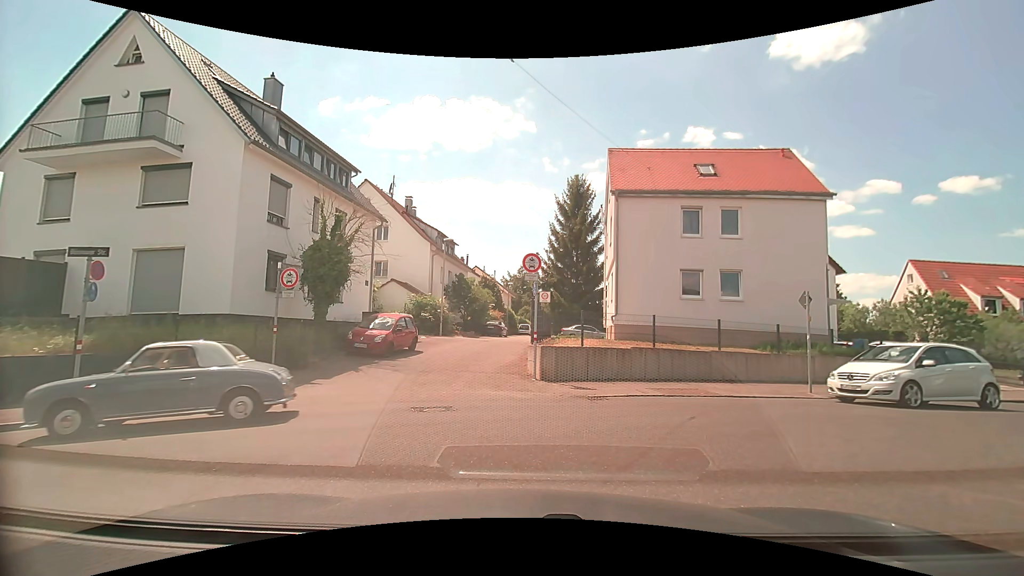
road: residential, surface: asphalt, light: Day
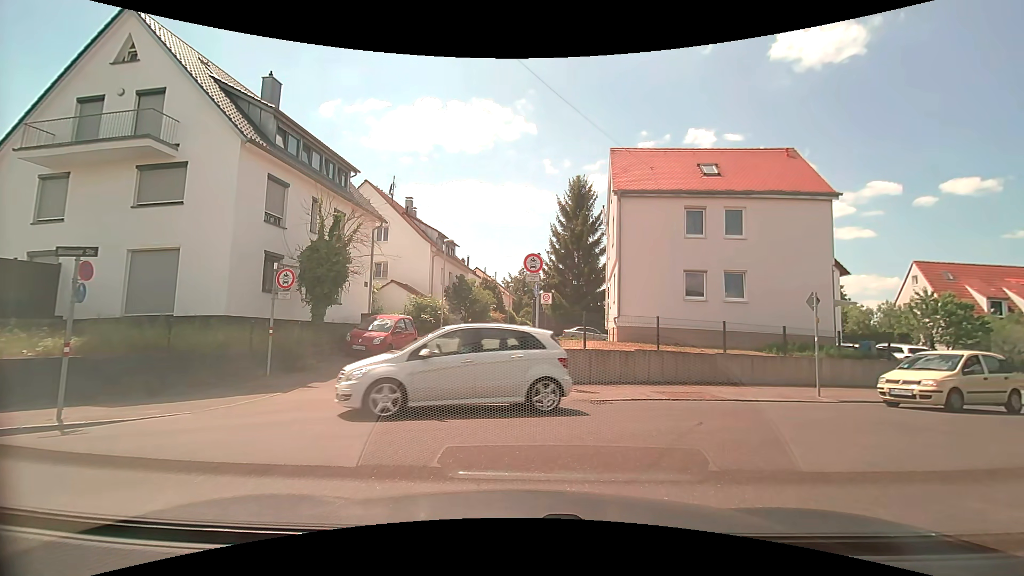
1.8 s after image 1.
(0.0, +0.3) m; 0°
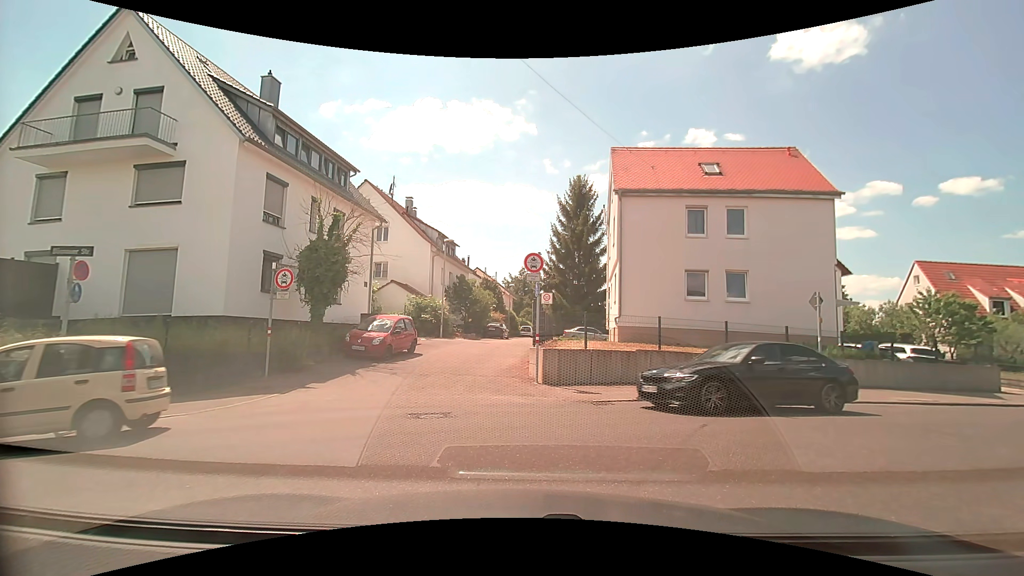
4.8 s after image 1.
(0.0, +0.2) m; 0°
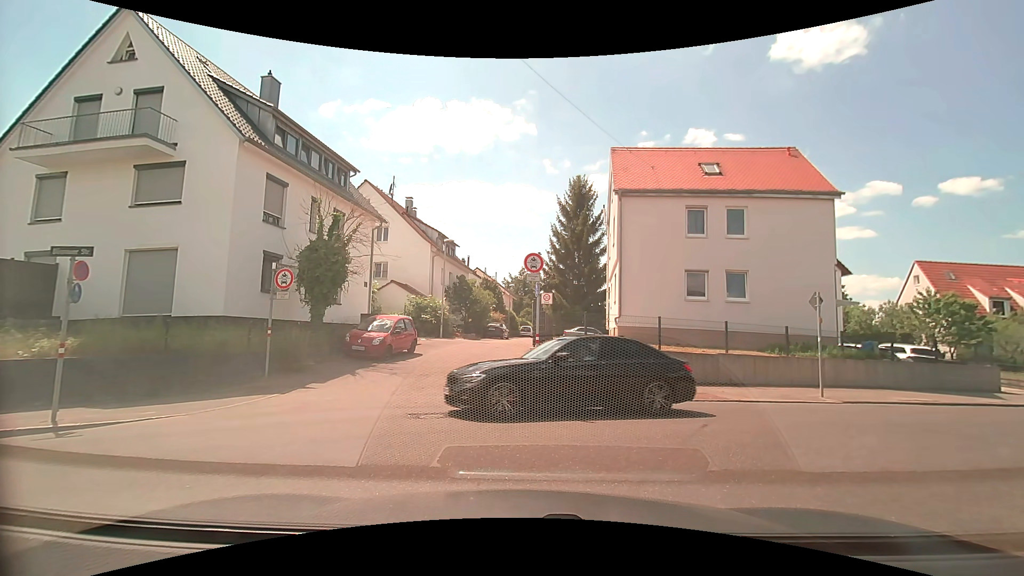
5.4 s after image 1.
(0.0, 0.0) m; 0°
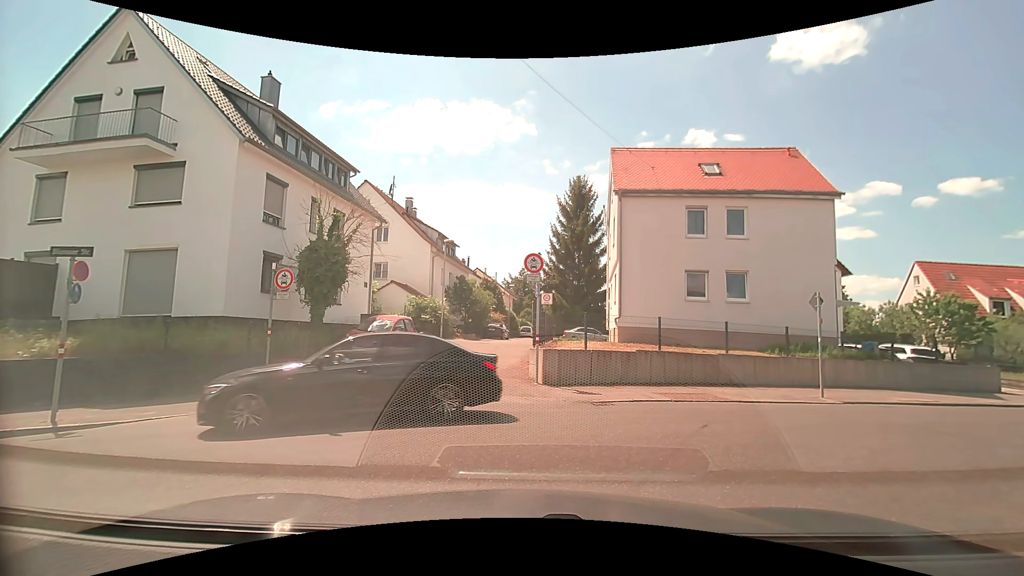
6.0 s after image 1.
(0.0, 0.0) m; 0°
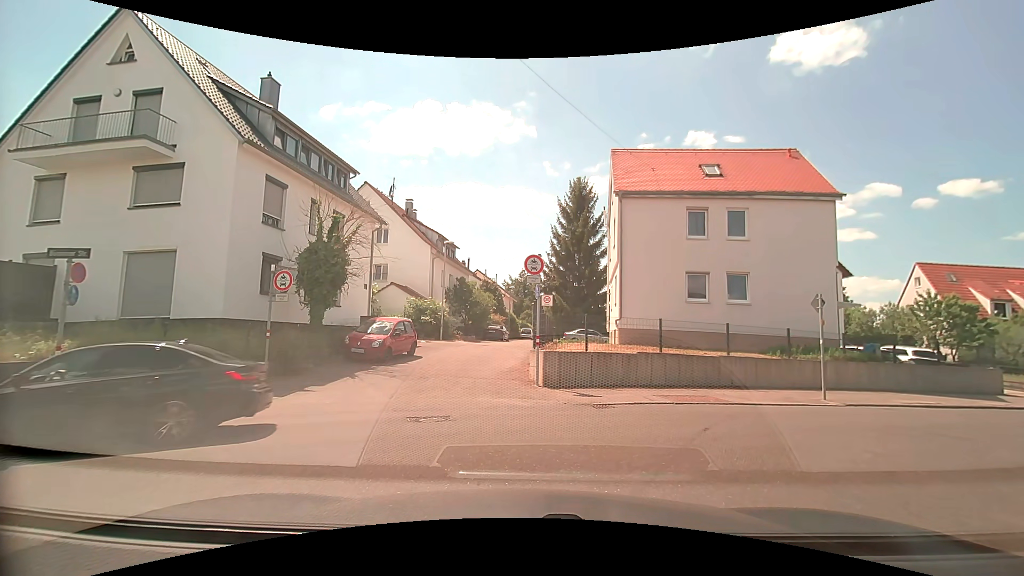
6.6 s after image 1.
(0.0, 0.0) m; 0°
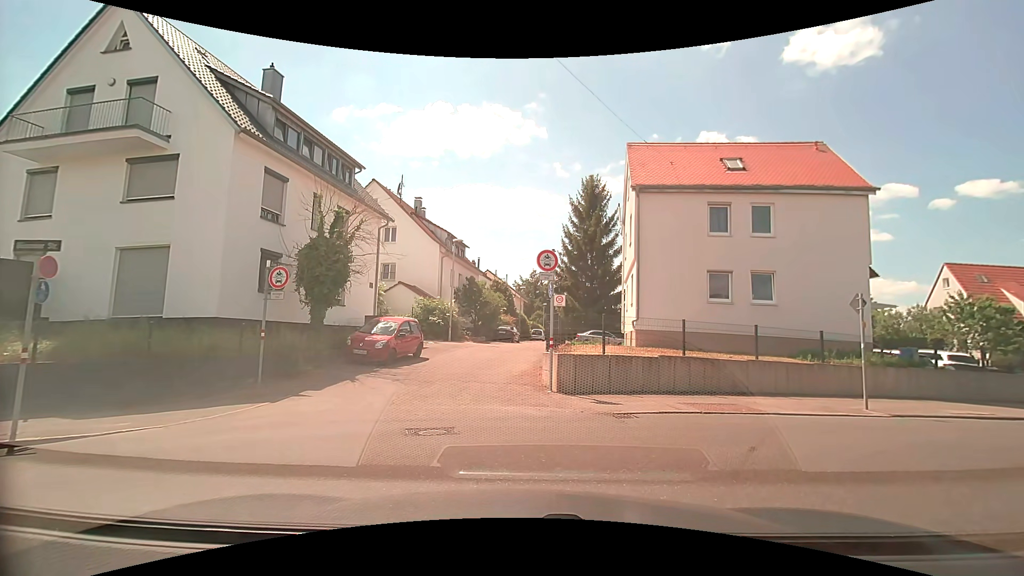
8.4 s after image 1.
(0.0, +1.1) m; 0°
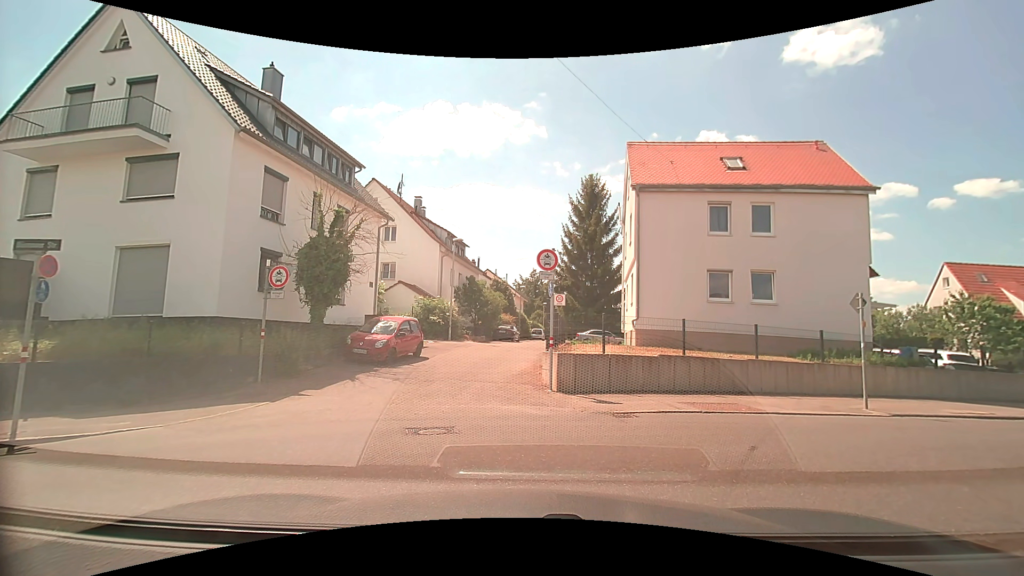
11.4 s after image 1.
(0.0, +0.1) m; 0°
